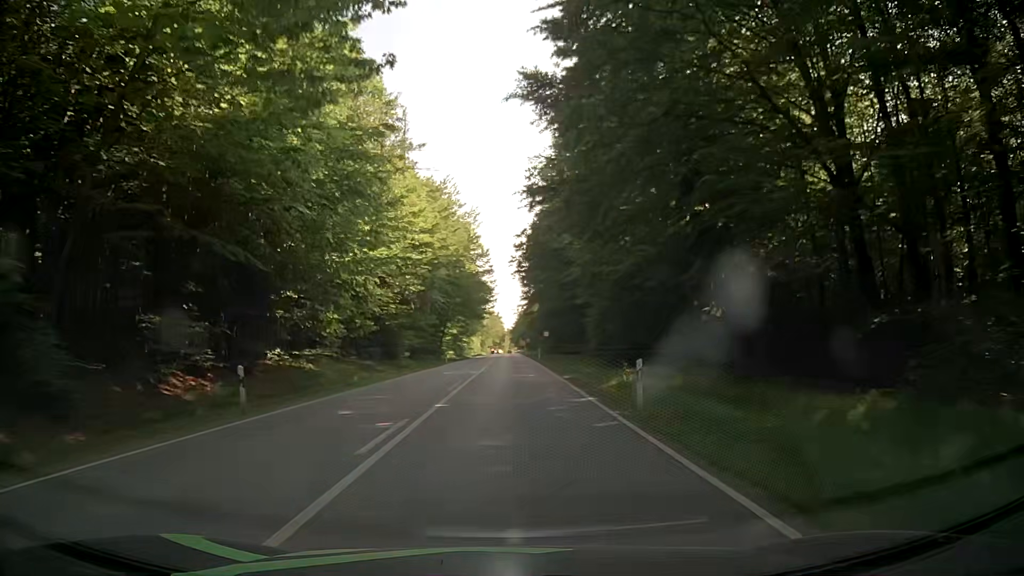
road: secondary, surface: asphalt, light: Day
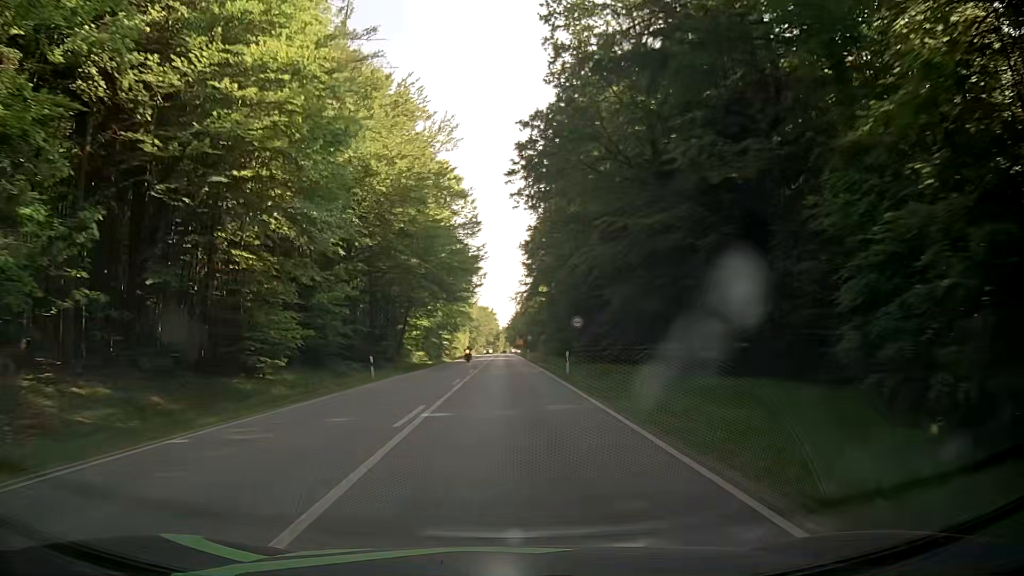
(+0.2, +33.2) m; 0°
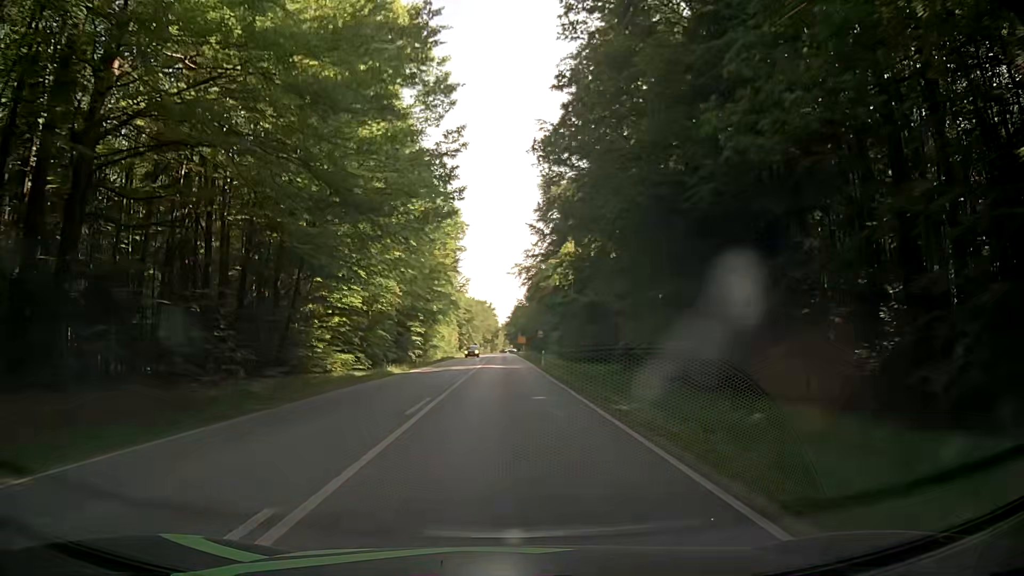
(+0.3, +33.7) m; +1°
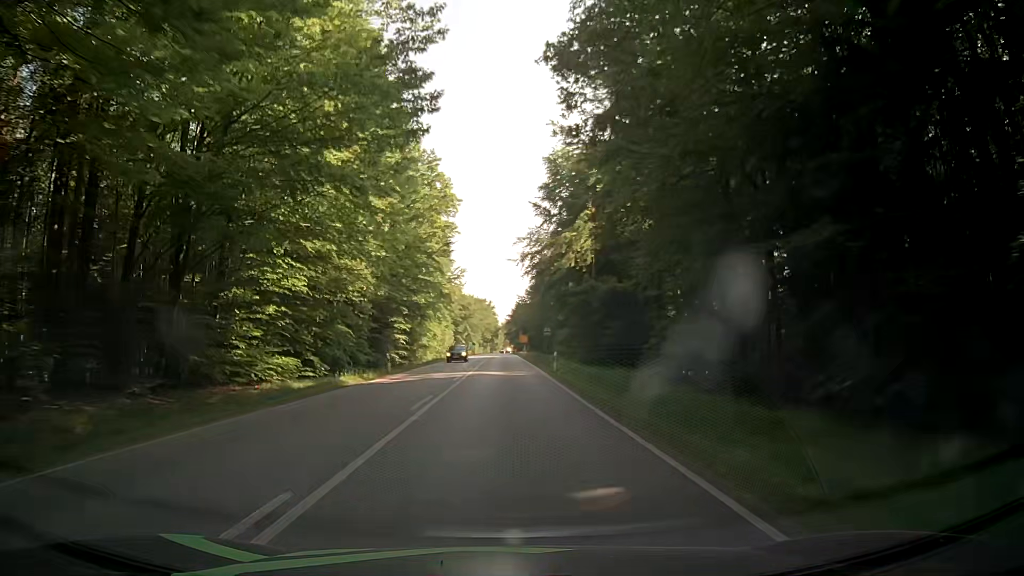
(0.0, +11.4) m; 0°
(0, +10) (0, +20) (0, +30) (0, +40) (0, +50) (-1, +60) (-1, +70) (-1, +80) (-1, +90) (-1, +100) m
